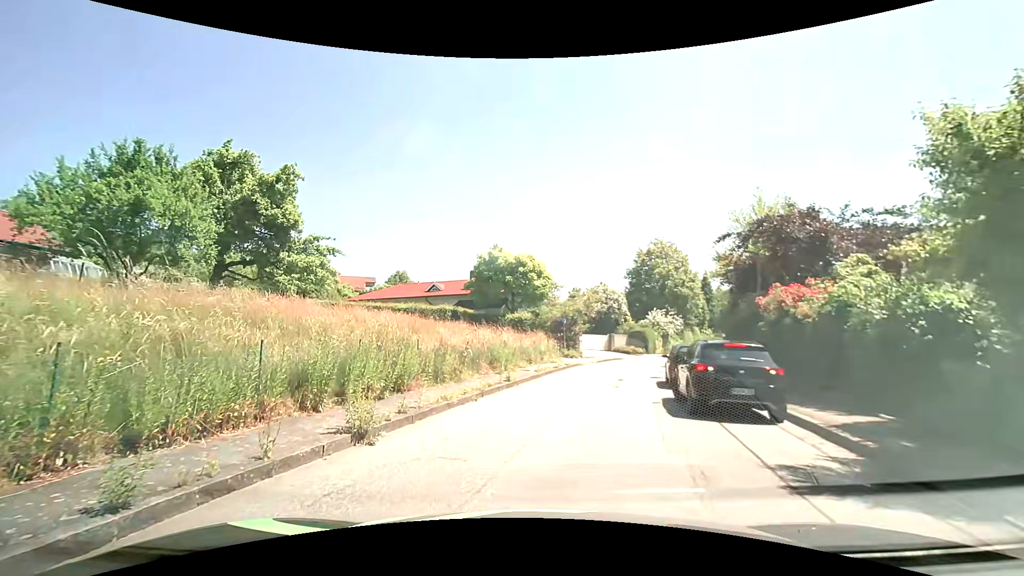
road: residential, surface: asphalt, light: Day
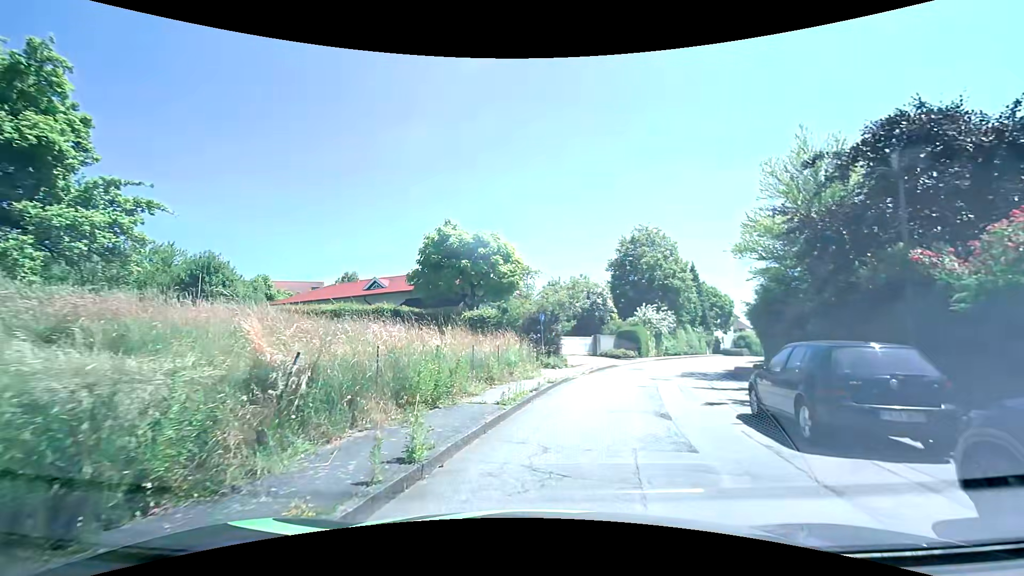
(+0.2, +9.7) m; +2°
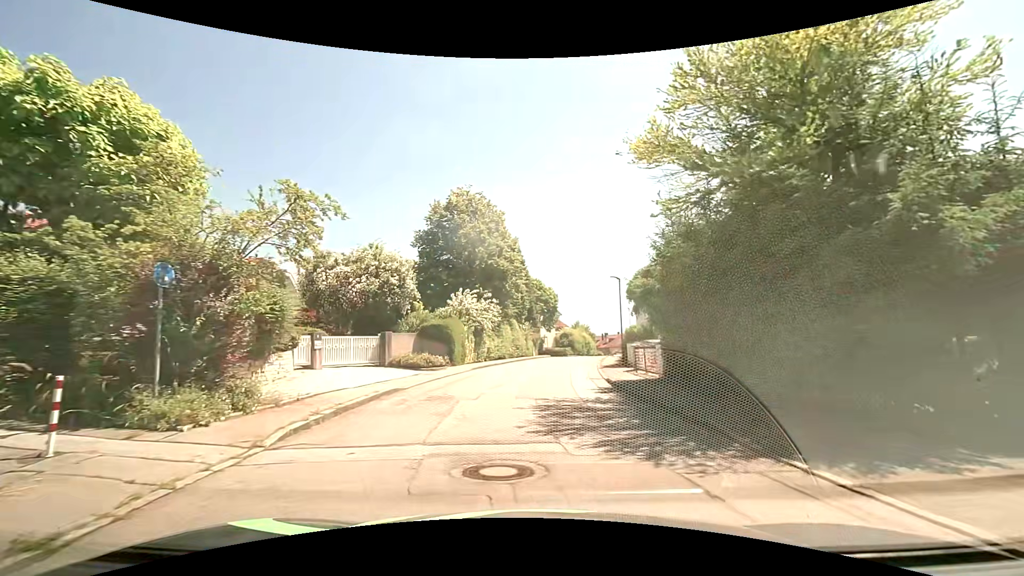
(+3.1, +15.4) m; +22°
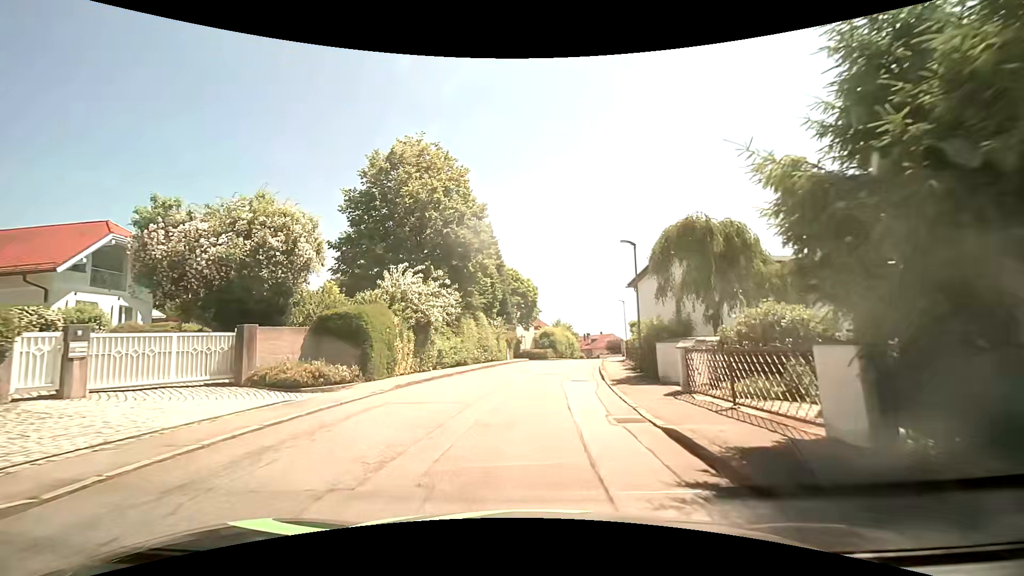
(+0.2, +10.9) m; +1°
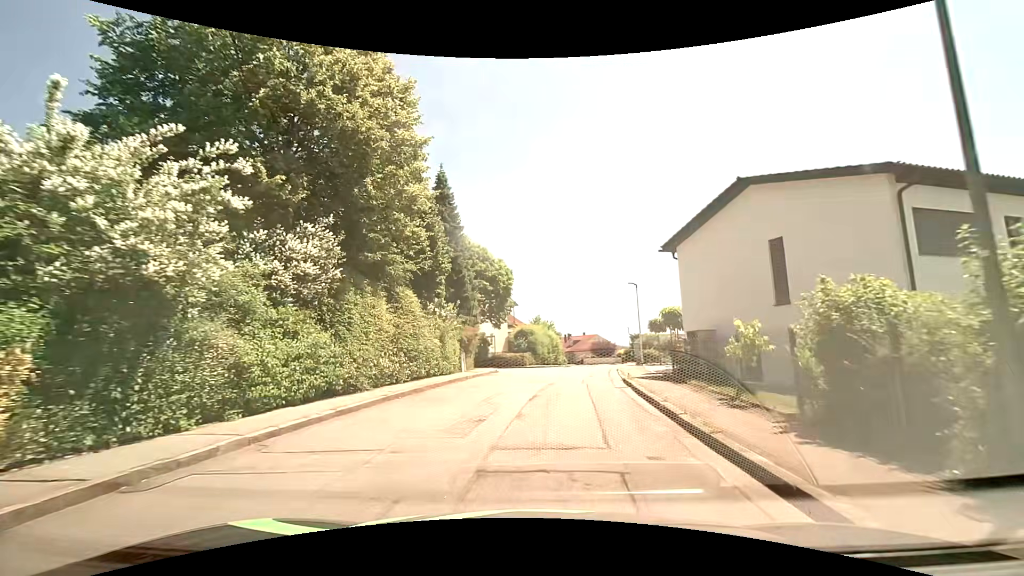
(+0.3, +15.7) m; +2°
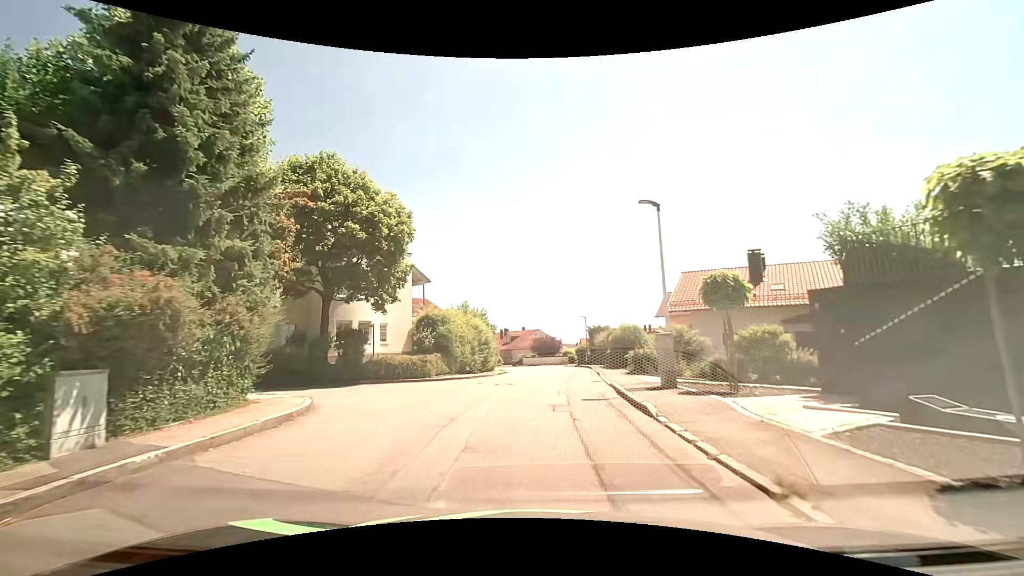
(+1.4, +19.4) m; +7°
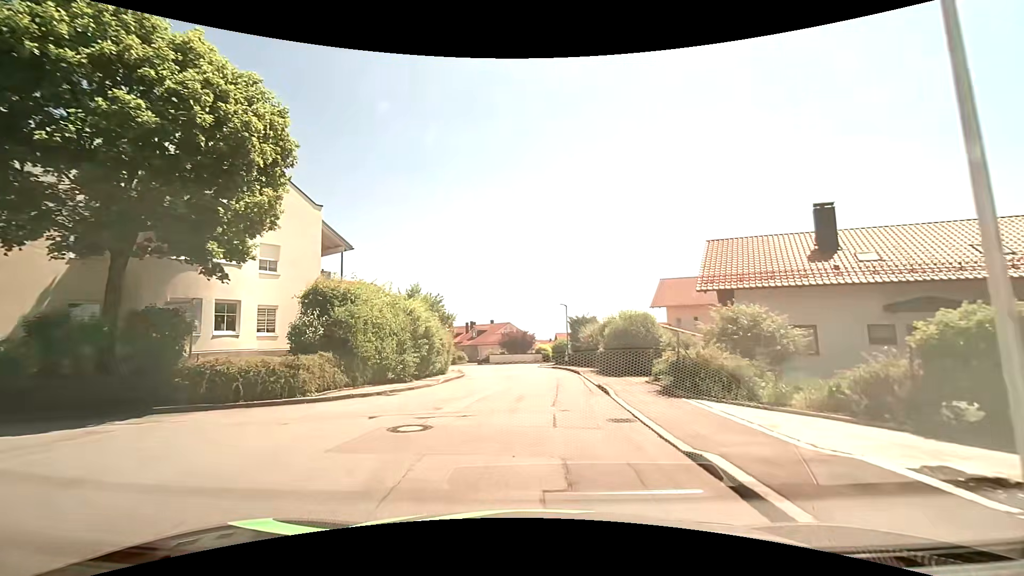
(+0.5, +11.2) m; +4°
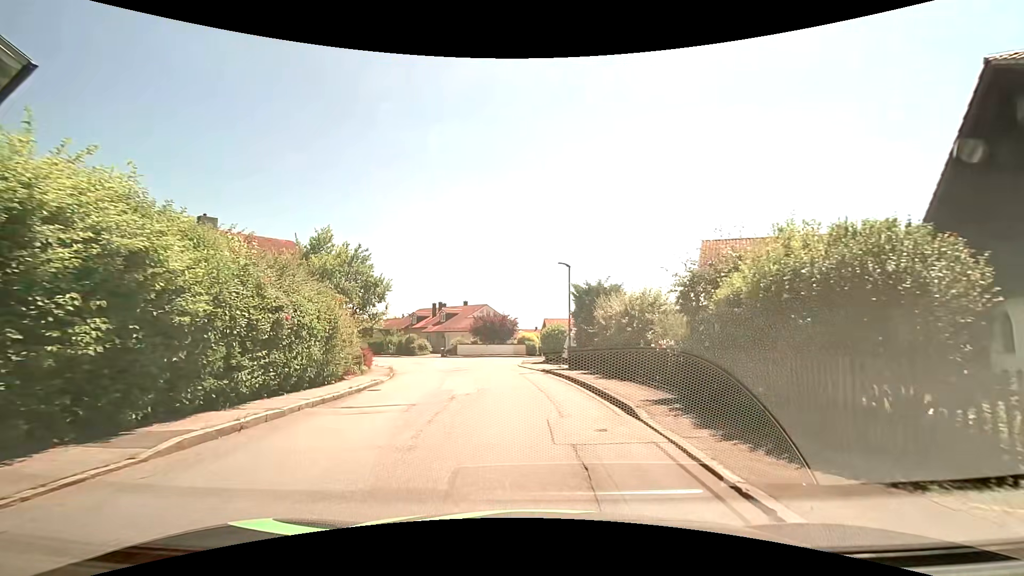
(+0.3, +17.1) m; +1°
(0, +10) (0, +20) (-2, +30) (-4, +40) (-8, +49) (-14, +57) (-21, +64) (-28, +71) (-35, +78) (-43, +84) m
